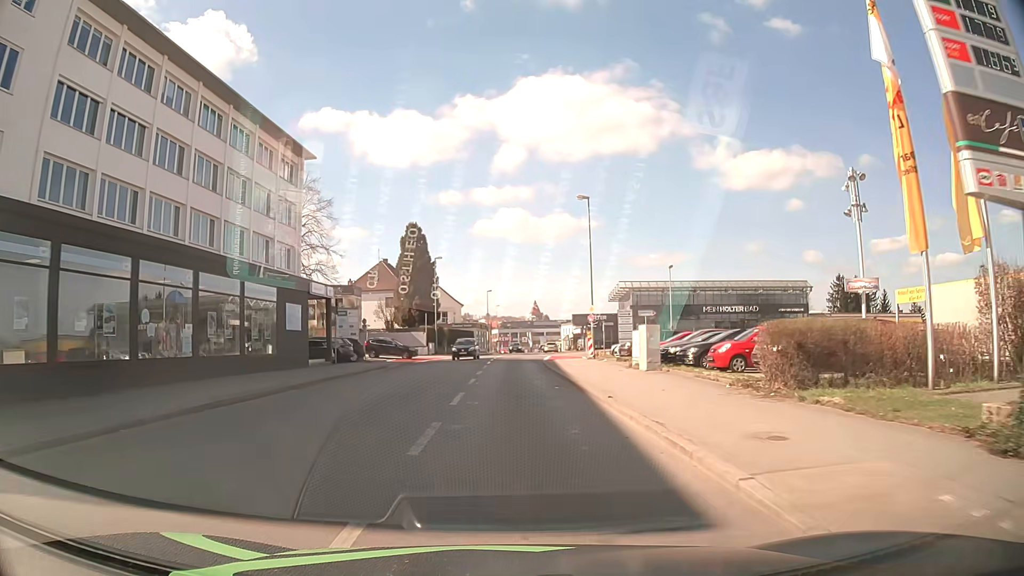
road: tertiary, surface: asphalt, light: Day
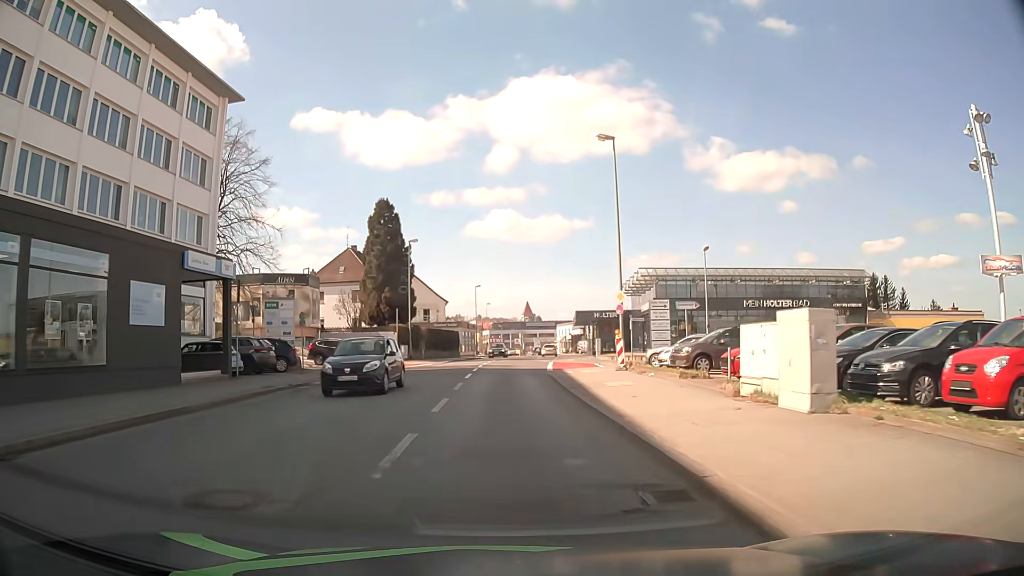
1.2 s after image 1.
(0.0, +13.2) m; -1°
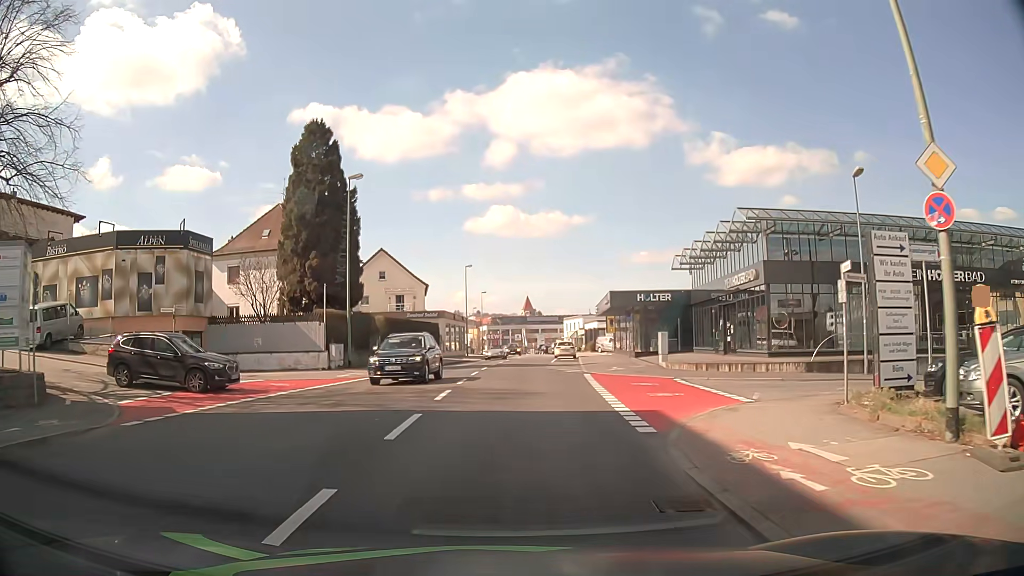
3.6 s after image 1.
(+0.5, +21.6) m; +2°
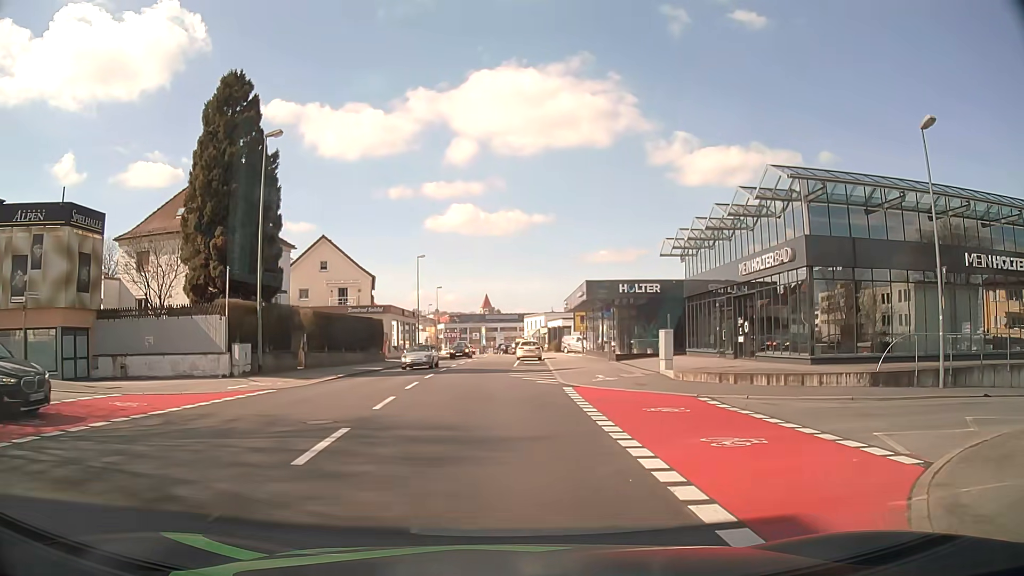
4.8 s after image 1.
(+0.1, +7.4) m; +3°
